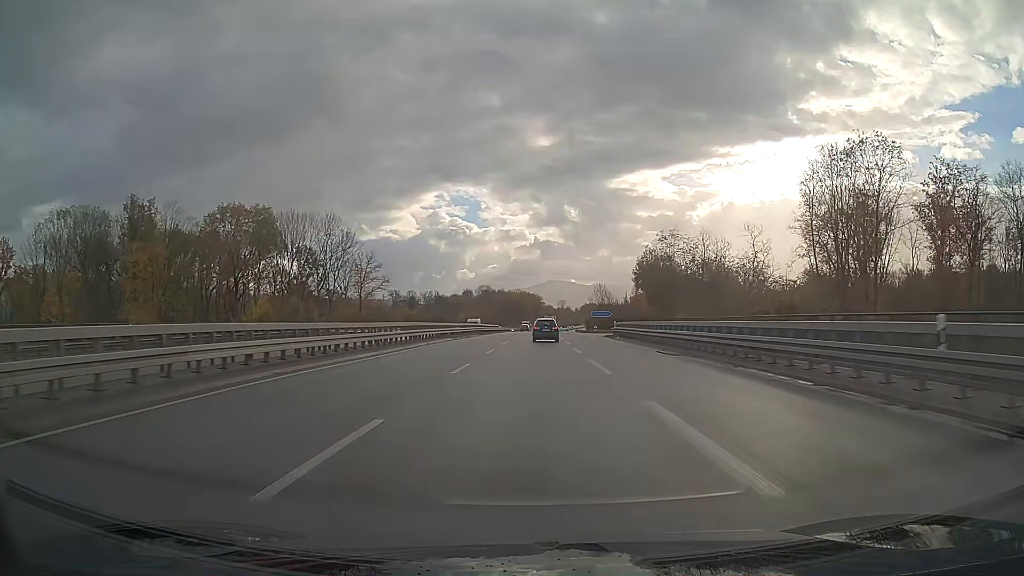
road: trunk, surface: asphalt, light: Day
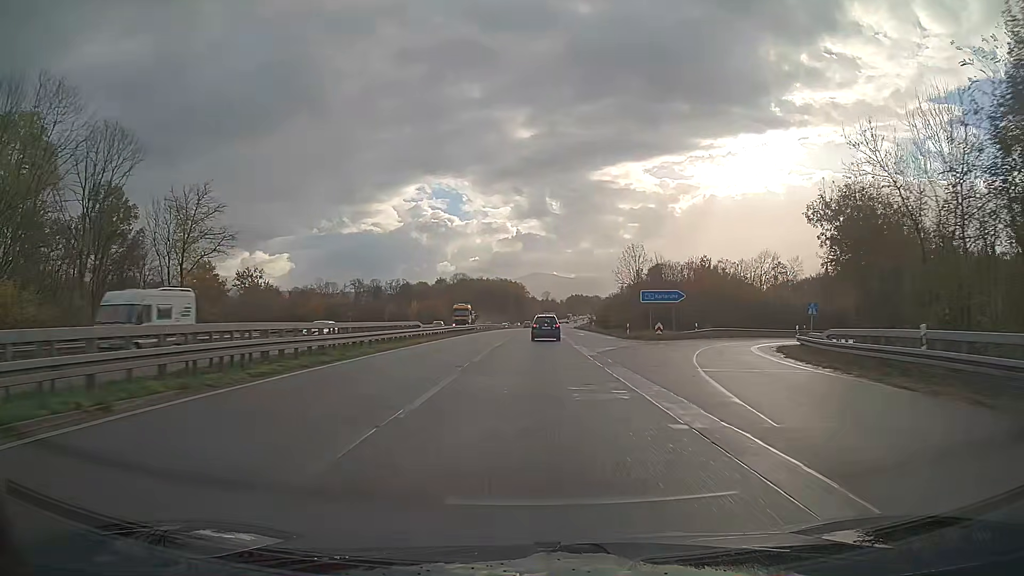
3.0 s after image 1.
(+0.7, +63.6) m; +2°
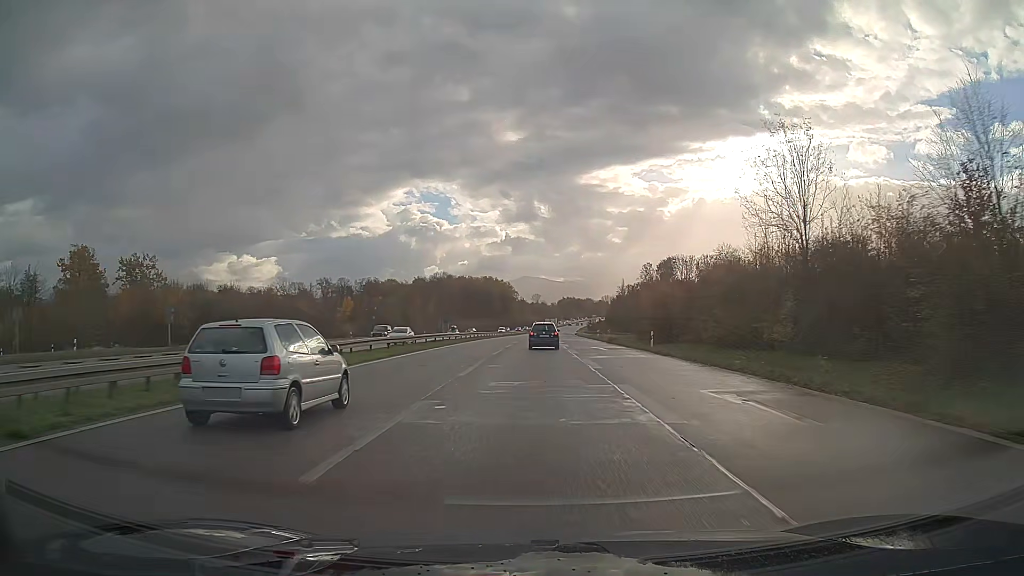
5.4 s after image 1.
(+0.4, +50.4) m; +1°
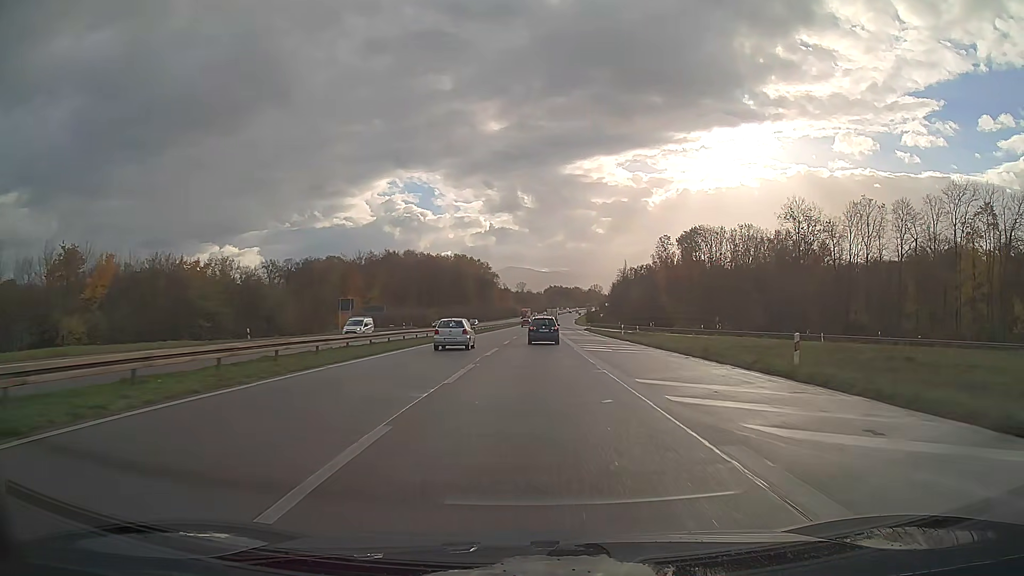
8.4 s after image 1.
(+0.7, +63.2) m; +1°
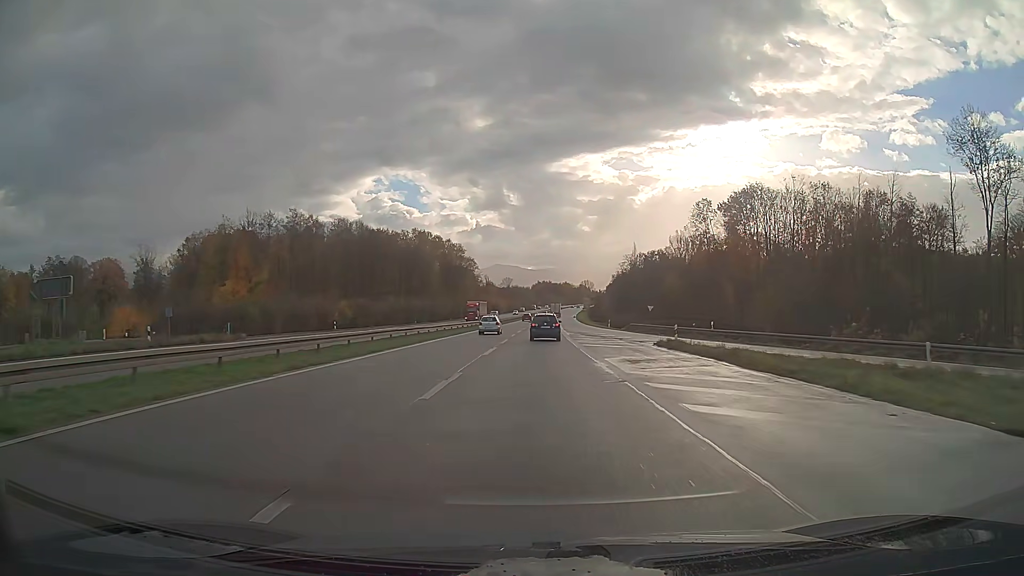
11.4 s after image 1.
(+0.6, +63.3) m; +1°
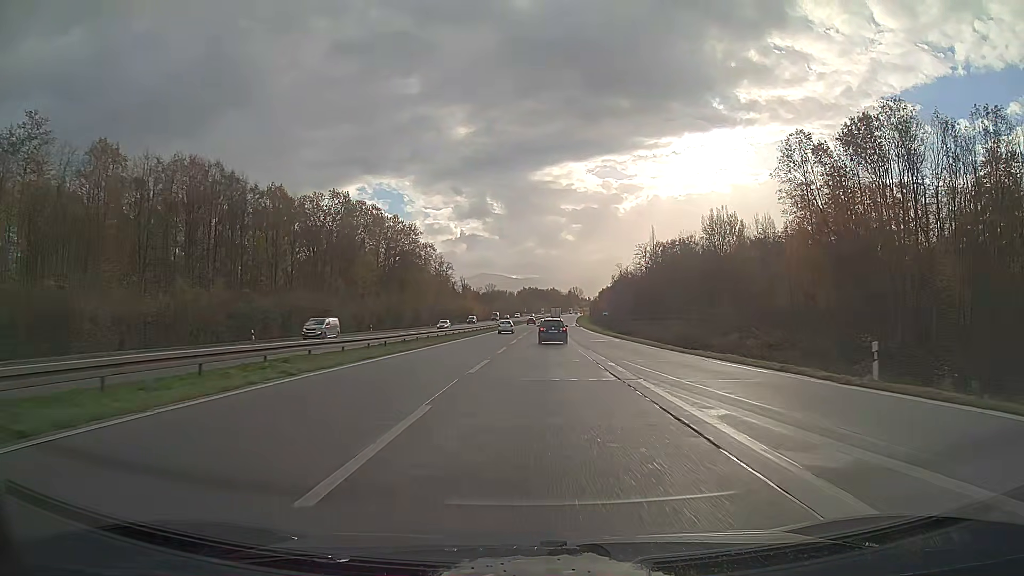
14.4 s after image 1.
(+0.7, +64.7) m; +1°
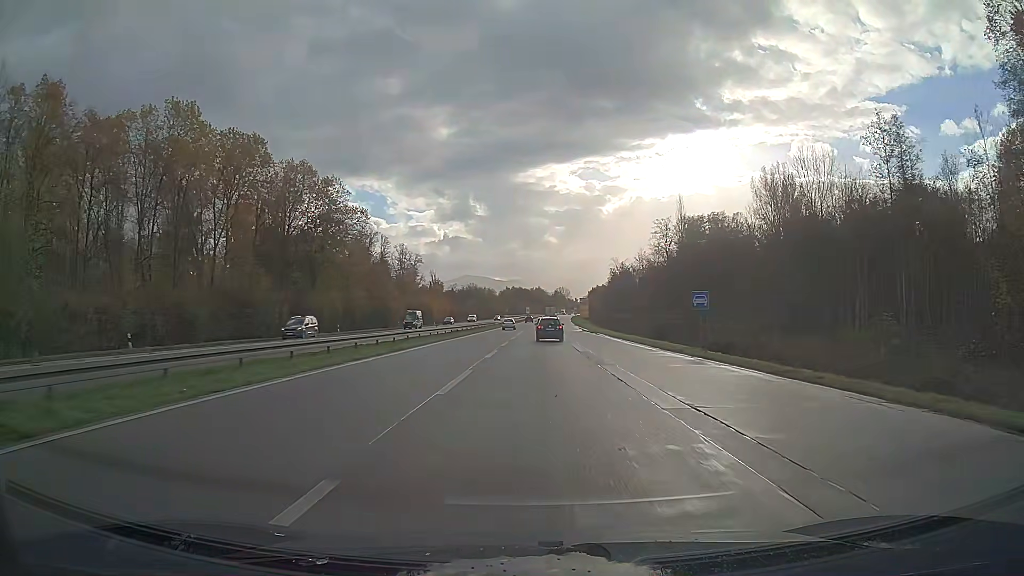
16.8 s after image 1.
(+0.6, +53.0) m; +1°
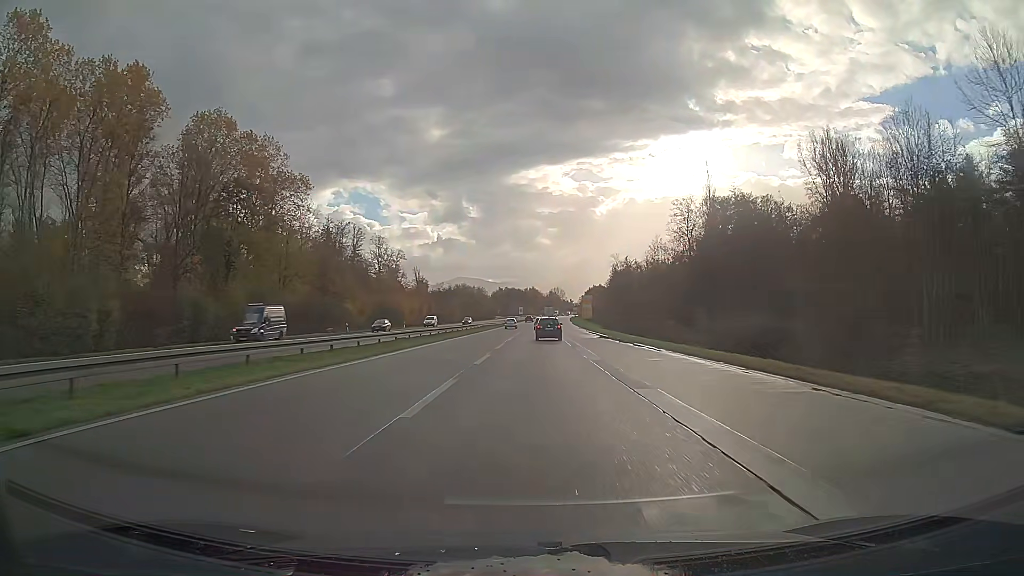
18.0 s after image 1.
(+0.1, +26.9) m; +1°
